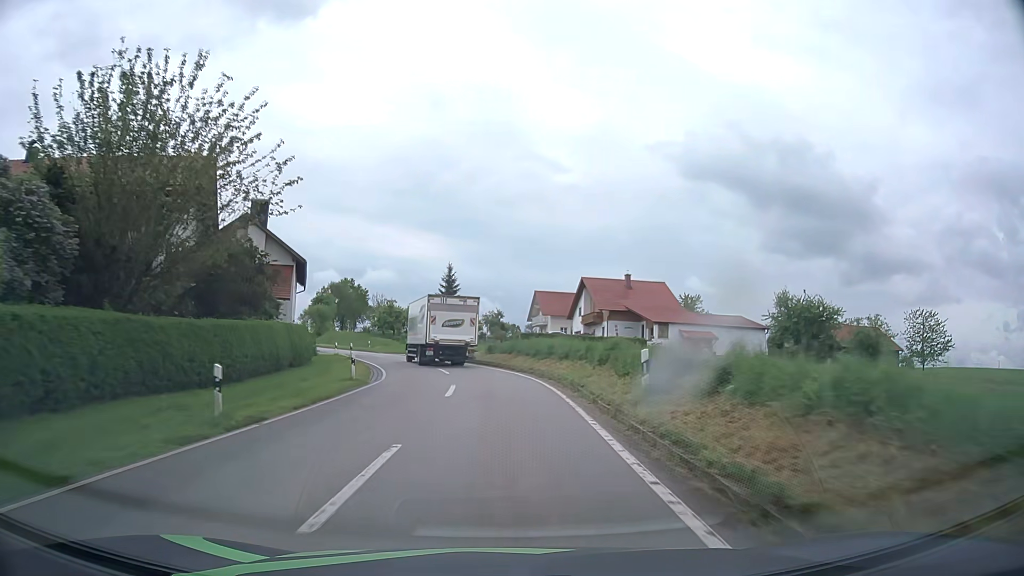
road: tertiary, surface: asphalt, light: Day
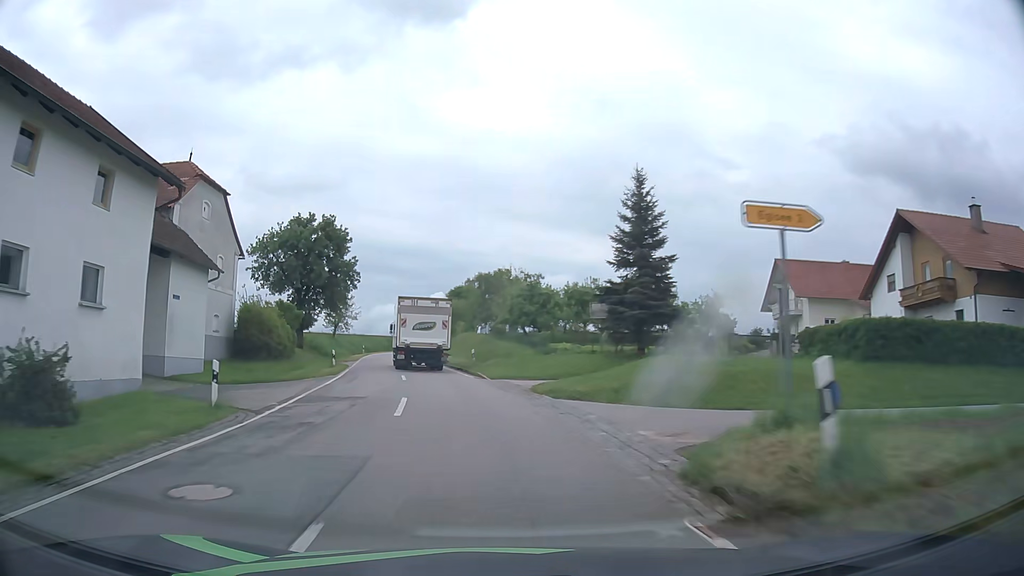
(-3.5, +39.7) m; -15°
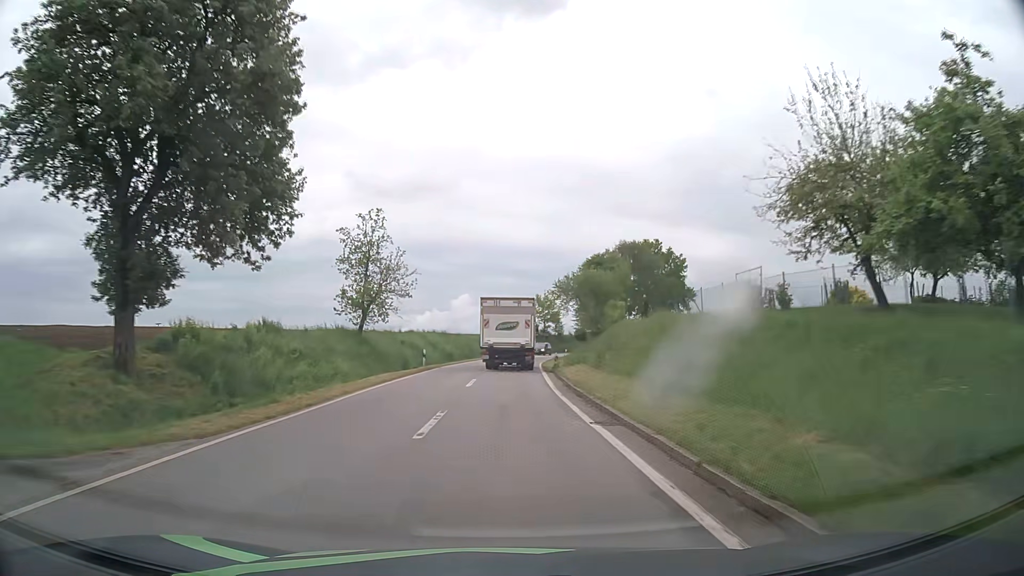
(-4.9, +39.0) m; -10°
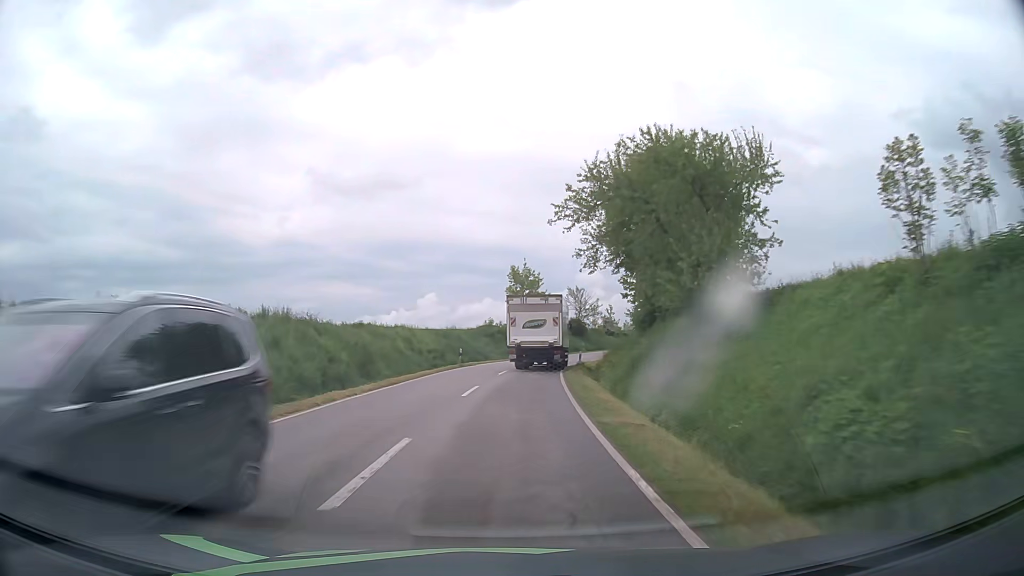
(+0.5, +39.6) m; +2°
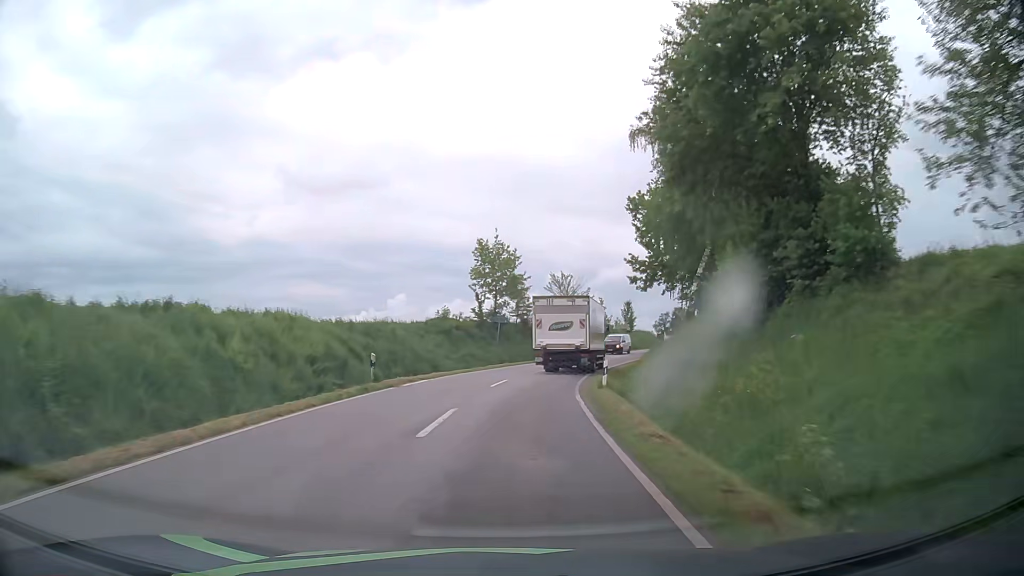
(+0.4, +19.5) m; +2°
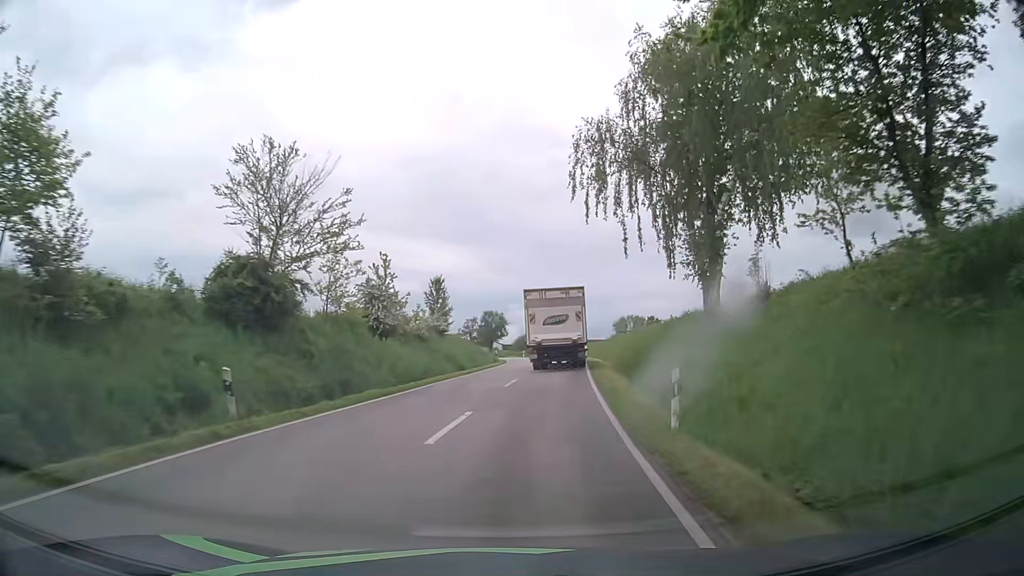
(+6.7, +46.5) m; +17°
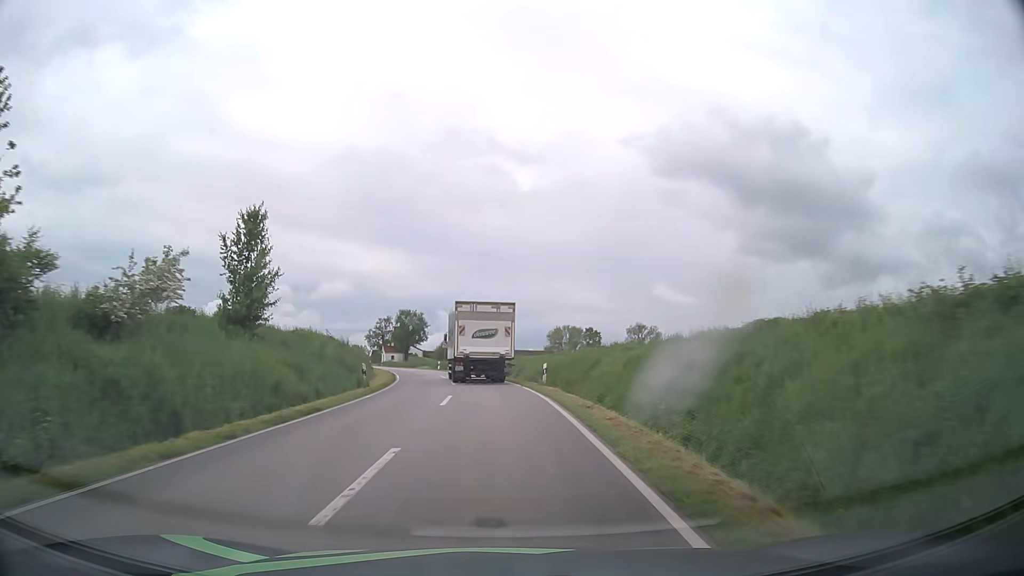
(+2.1, +27.3) m; +7°
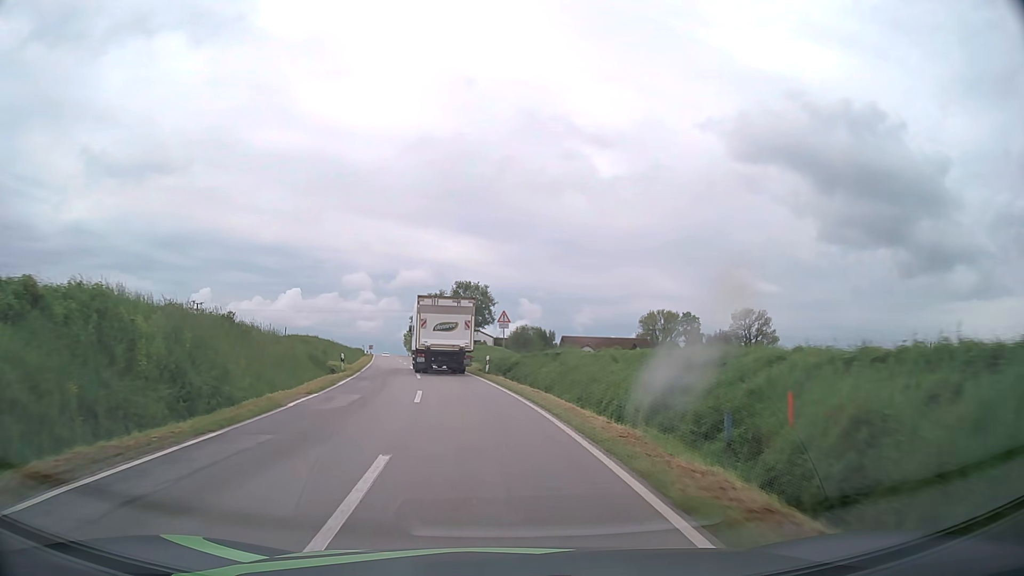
(-1.6, +36.5) m; -7°
(0, +10) (-1, +20) (-2, +30) (-4, +40) (-6, +50) (-8, +59) (-9, +69) (-11, +79) (-13, +89) (-15, +99) m
